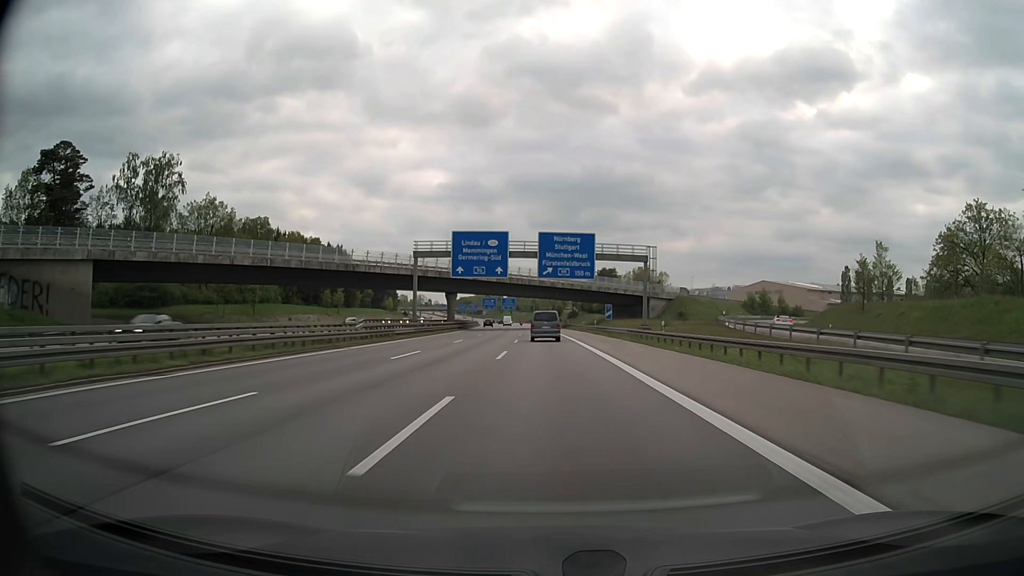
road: motorway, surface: asphalt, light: Day
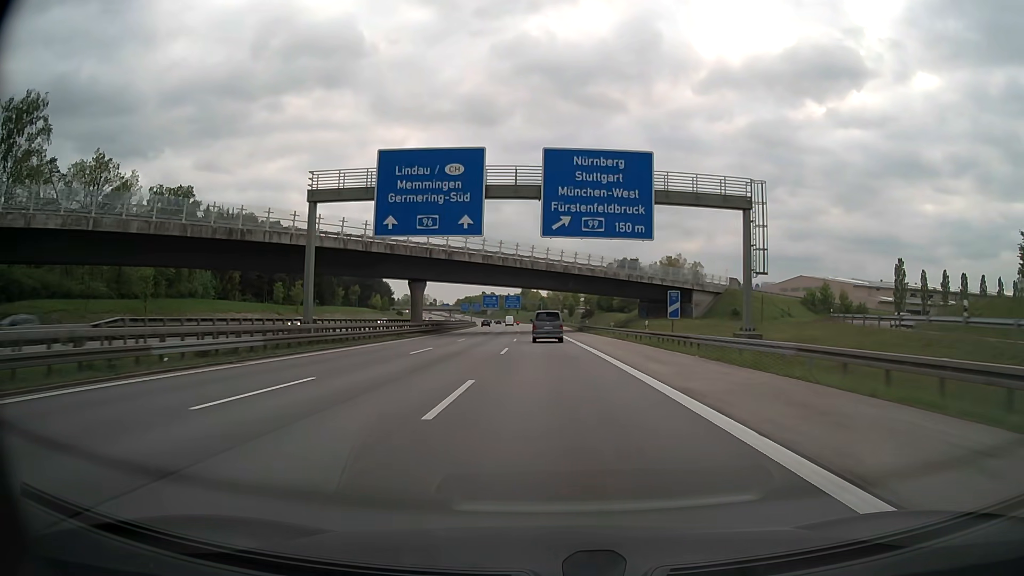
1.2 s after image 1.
(-0.2, +32.4) m; -1°
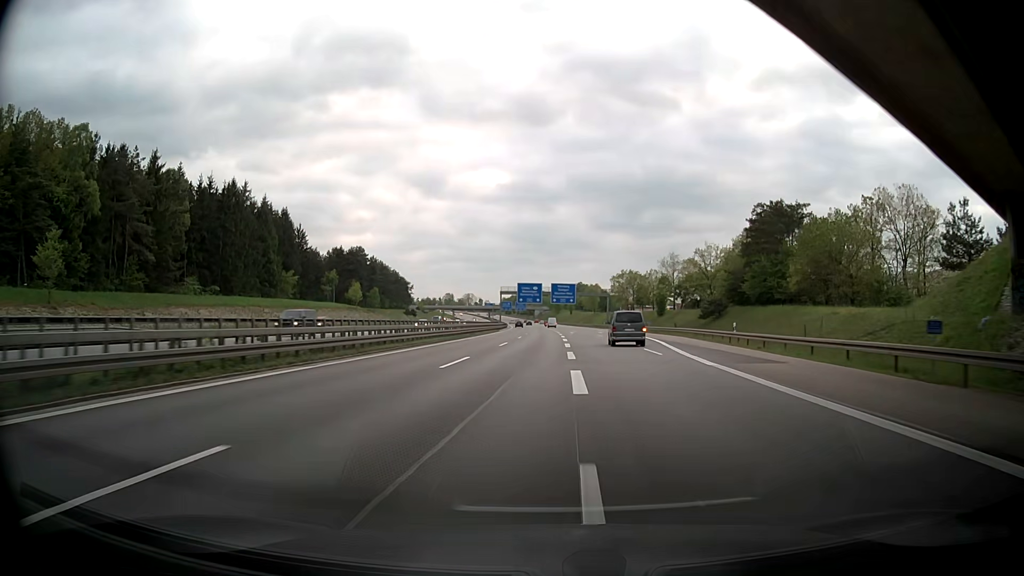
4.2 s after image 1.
(-3.4, +81.4) m; -4°
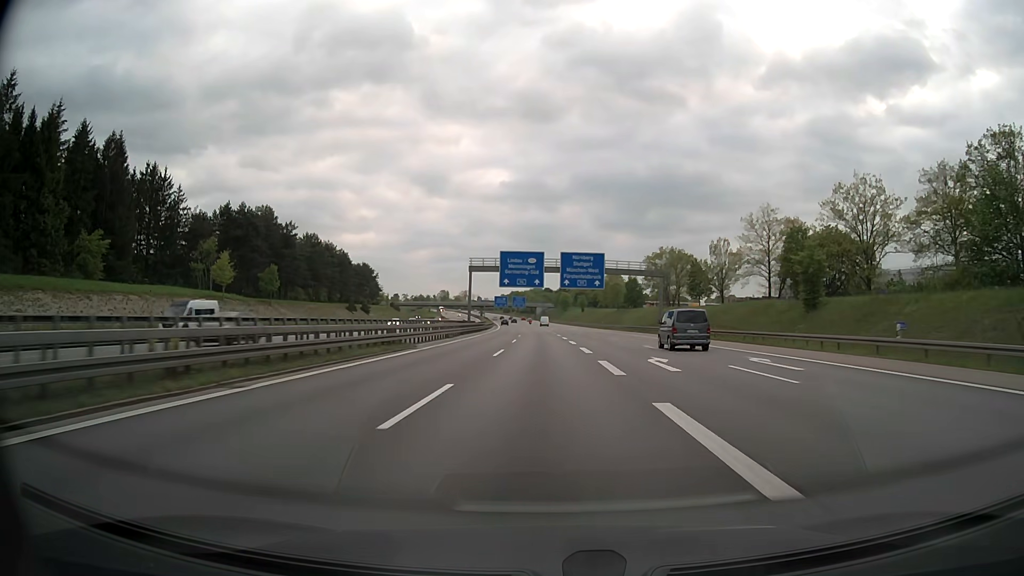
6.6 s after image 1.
(-0.6, +67.6) m; -1°
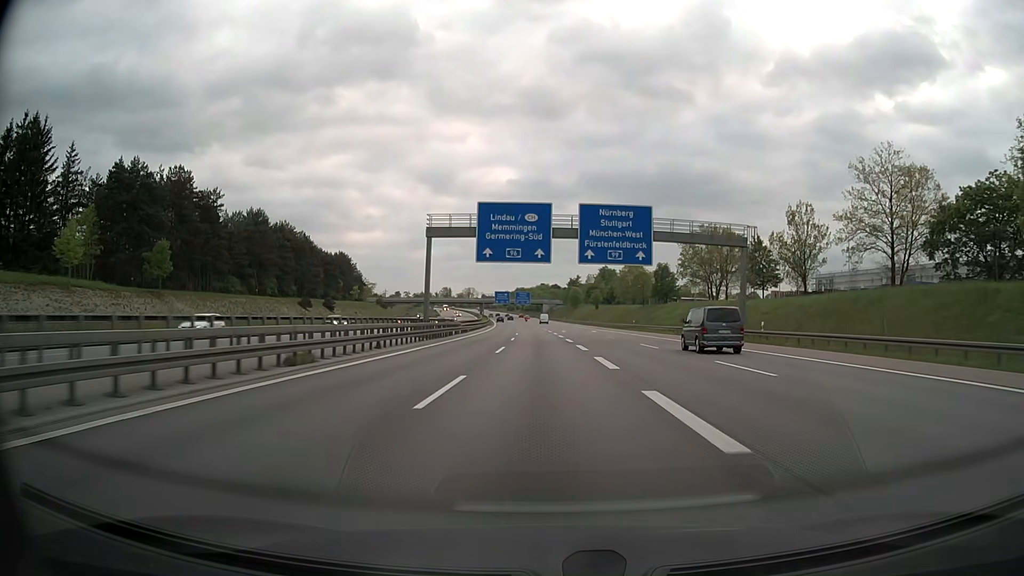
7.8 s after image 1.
(-0.1, +34.3) m; 0°
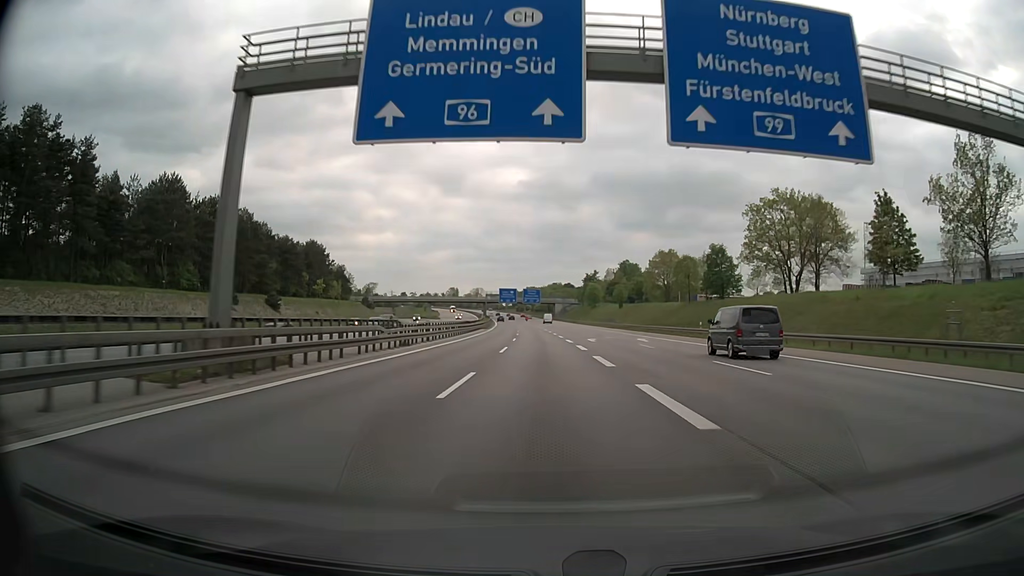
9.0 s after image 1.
(-0.3, +34.4) m; -1°
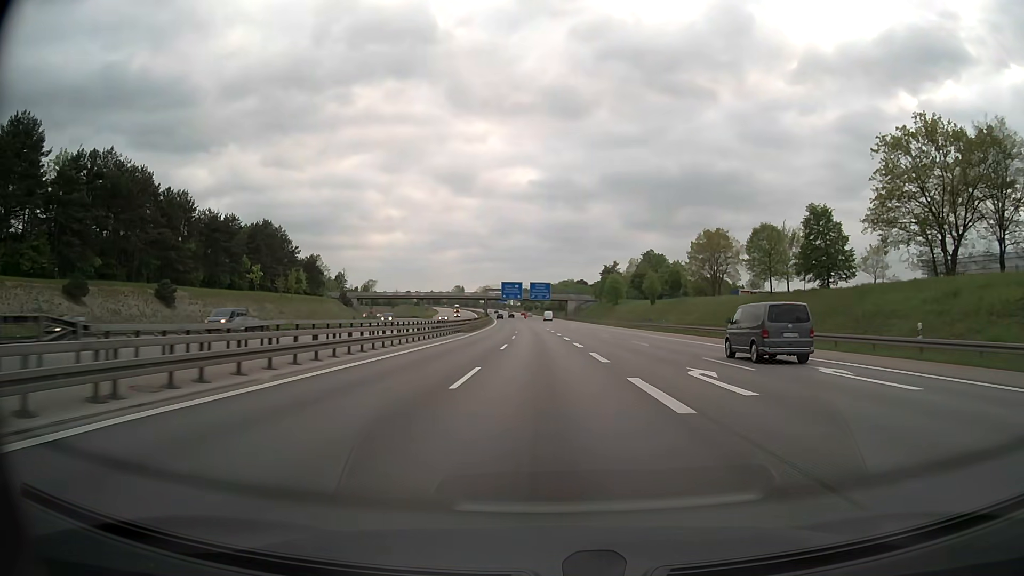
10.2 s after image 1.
(-0.3, +34.6) m; -1°
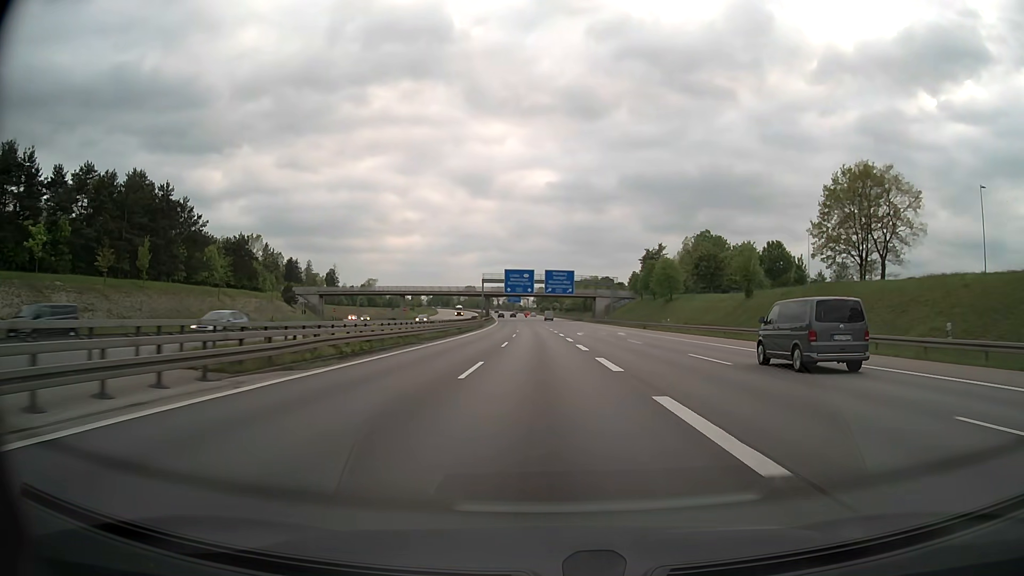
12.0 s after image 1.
(-0.6, +52.0) m; -1°
(0, +10) (0, +20) (0, +30) (0, +40) (-1, +50) (-1, +60) (-1, +70) (-2, +80) (-2, +90) (-3, +100) m
